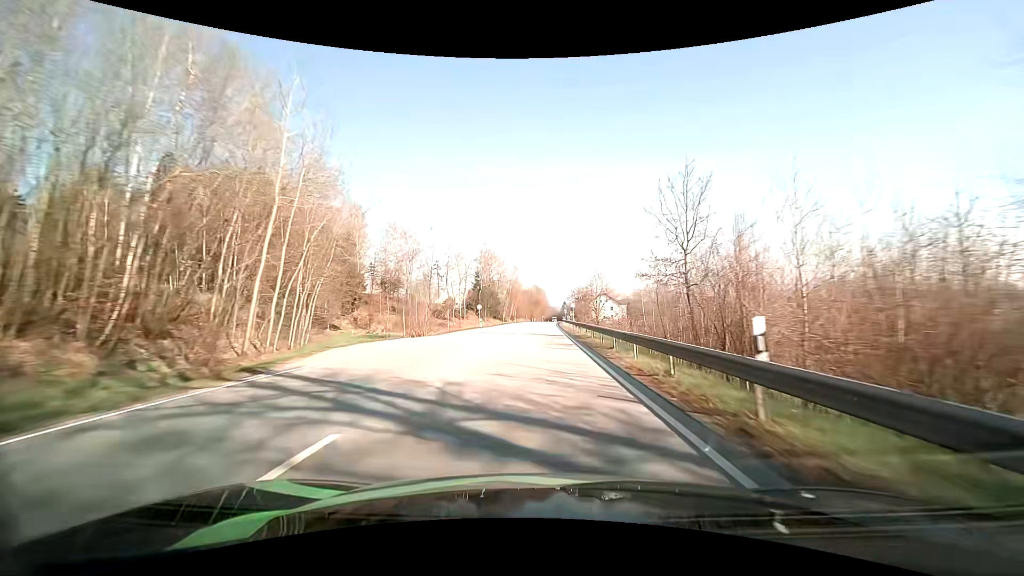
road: primary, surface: asphalt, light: Day
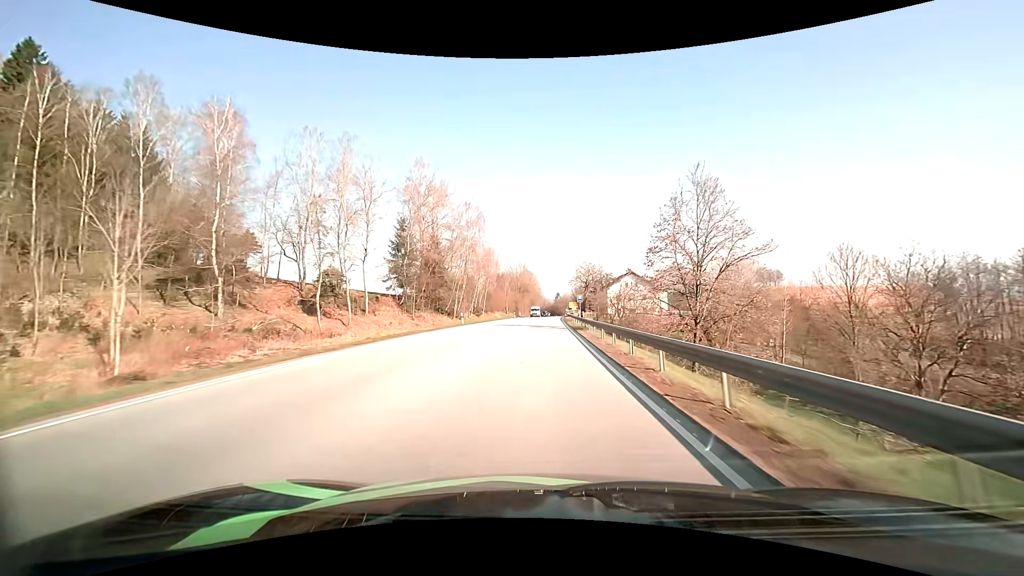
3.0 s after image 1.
(+0.5, +63.2) m; +1°
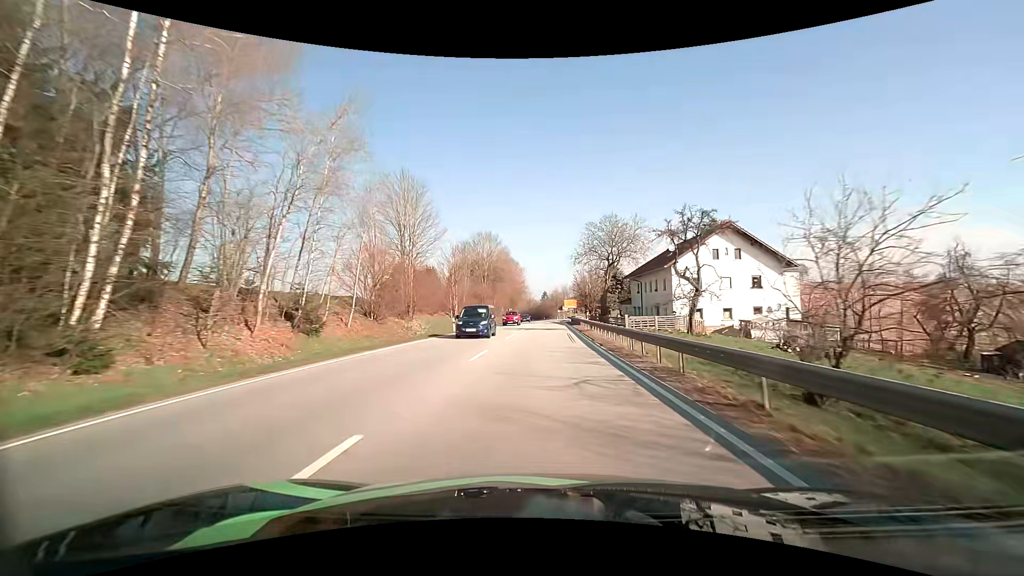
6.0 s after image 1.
(+0.8, +56.5) m; +2°
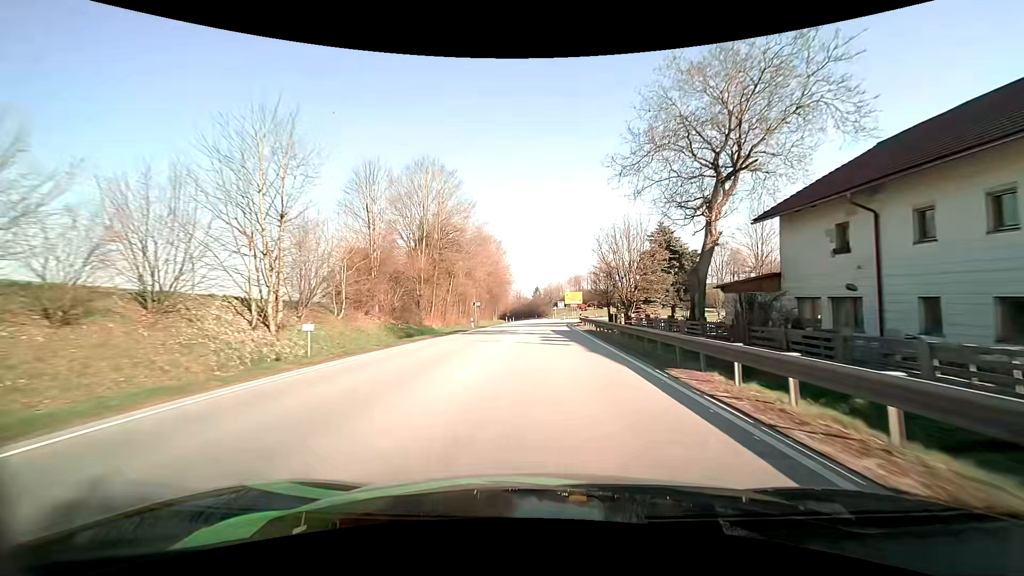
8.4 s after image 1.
(+0.3, +39.7) m; +1°
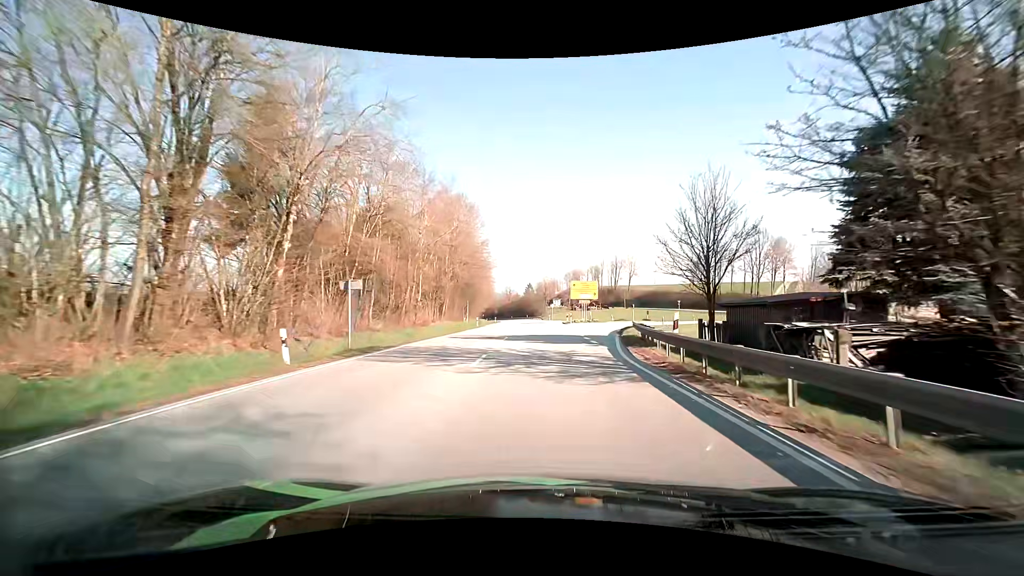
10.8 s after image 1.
(+0.1, +33.8) m; +1°
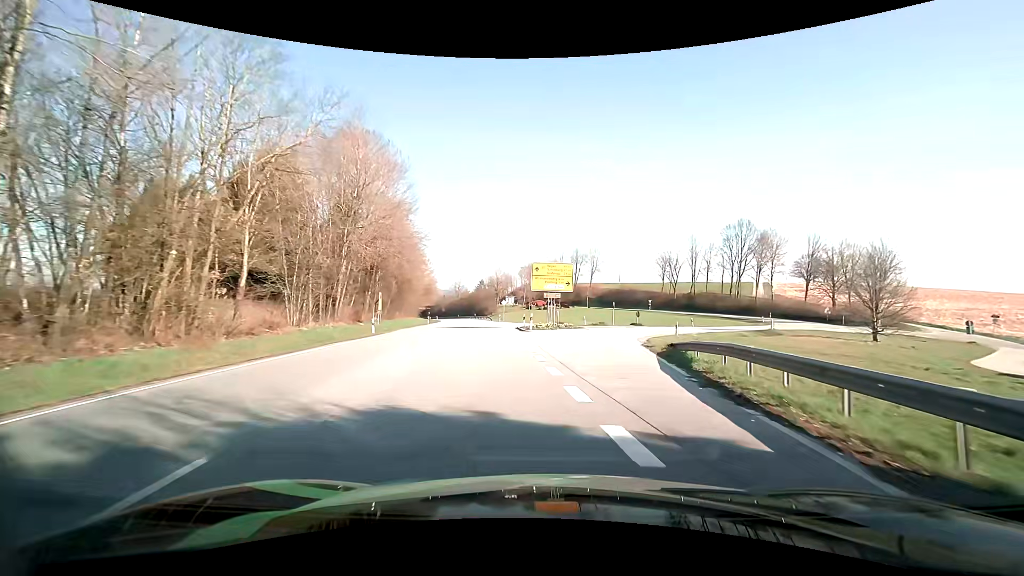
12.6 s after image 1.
(+0.7, +22.5) m; +4°
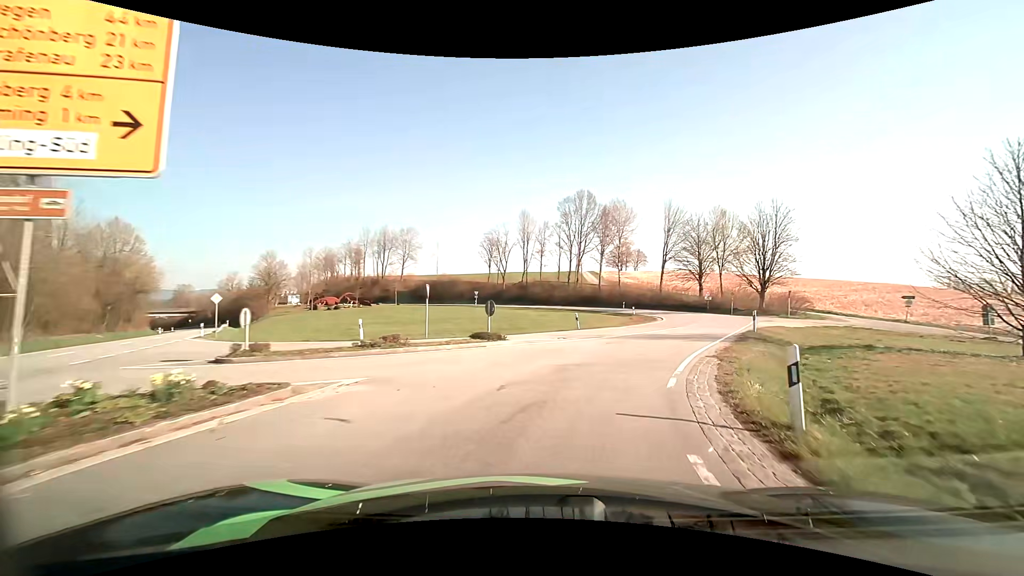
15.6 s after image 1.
(+4.8, +31.8) m; +21°
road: tertiary
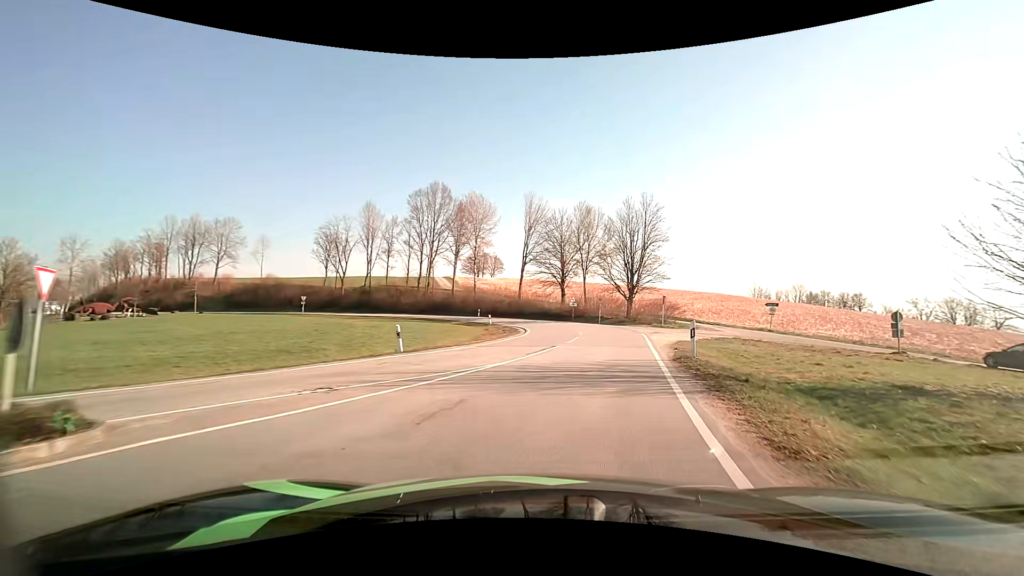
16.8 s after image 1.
(+1.7, +12.1) m; +16°
(+1, +10) (+3, +20) (+4, +30) (+5, +40) (+3, +49) (-1, +59) (-7, +67) (-14, +74) (-22, +79) (-31, +84) m
